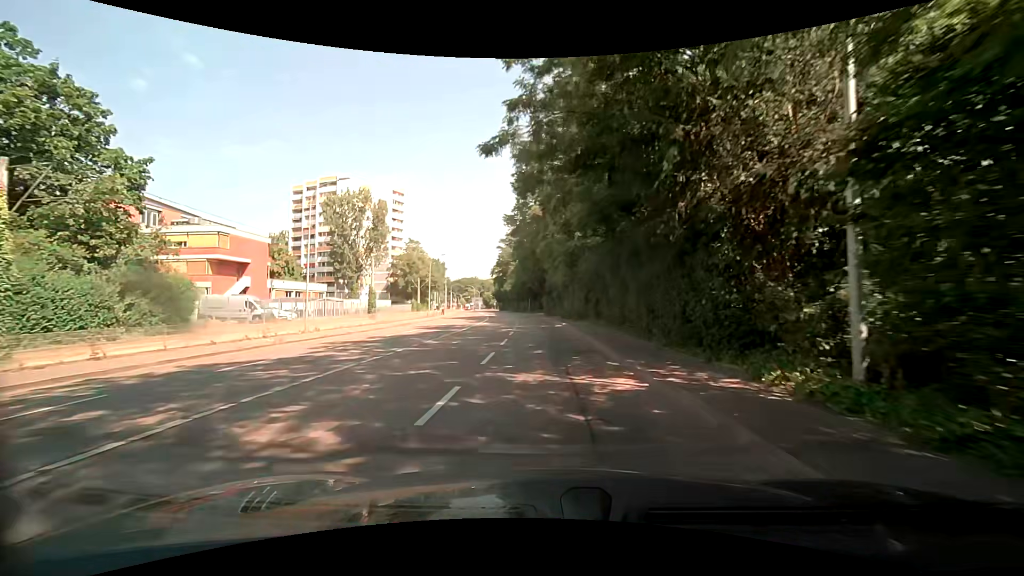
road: secondary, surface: asphalt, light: Day
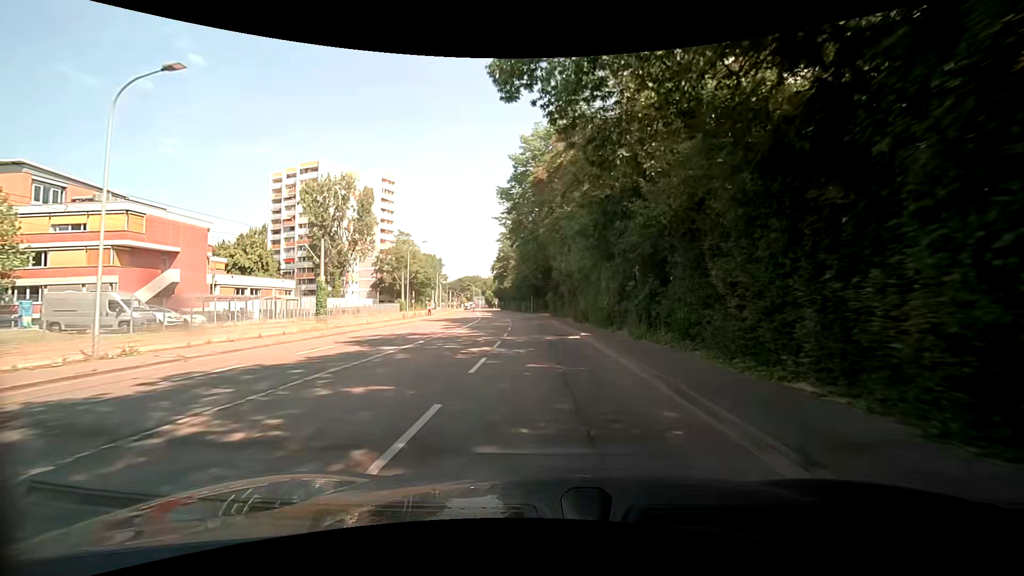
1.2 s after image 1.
(-0.2, +14.1) m; -1°
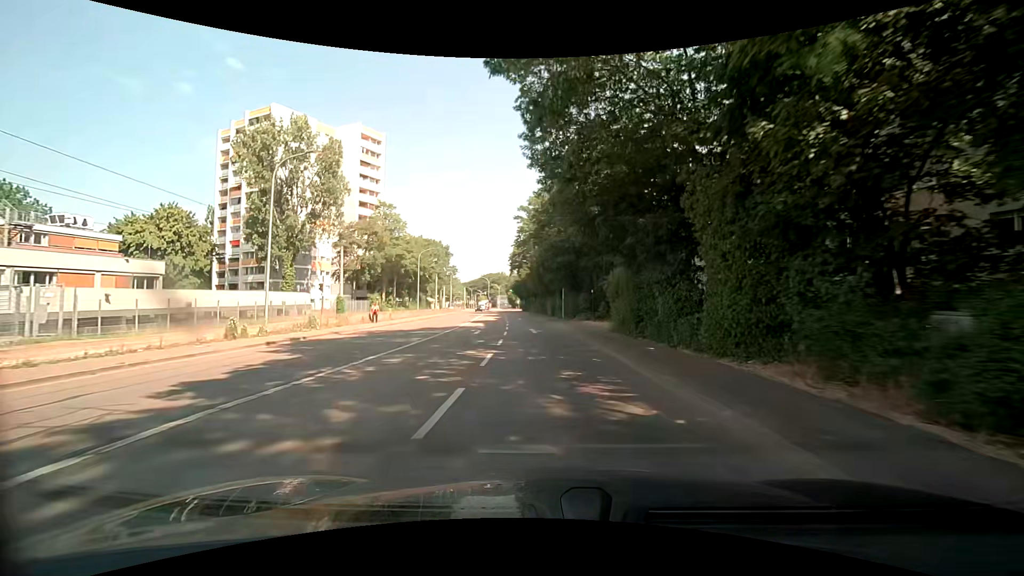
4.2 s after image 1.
(-1.1, +35.3) m; -3°
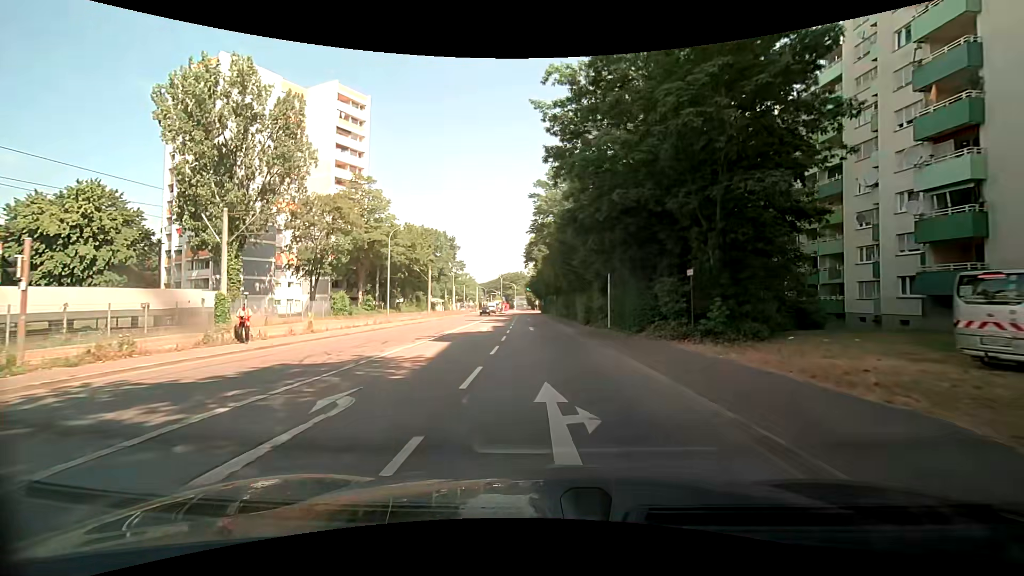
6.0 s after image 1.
(-0.5, +20.9) m; -2°
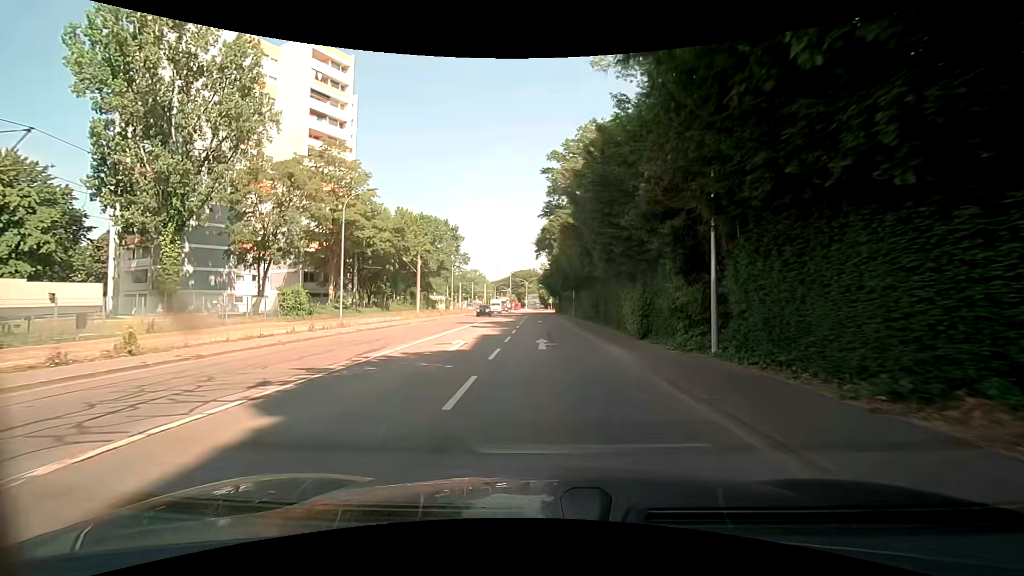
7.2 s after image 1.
(-0.2, +13.9) m; -2°
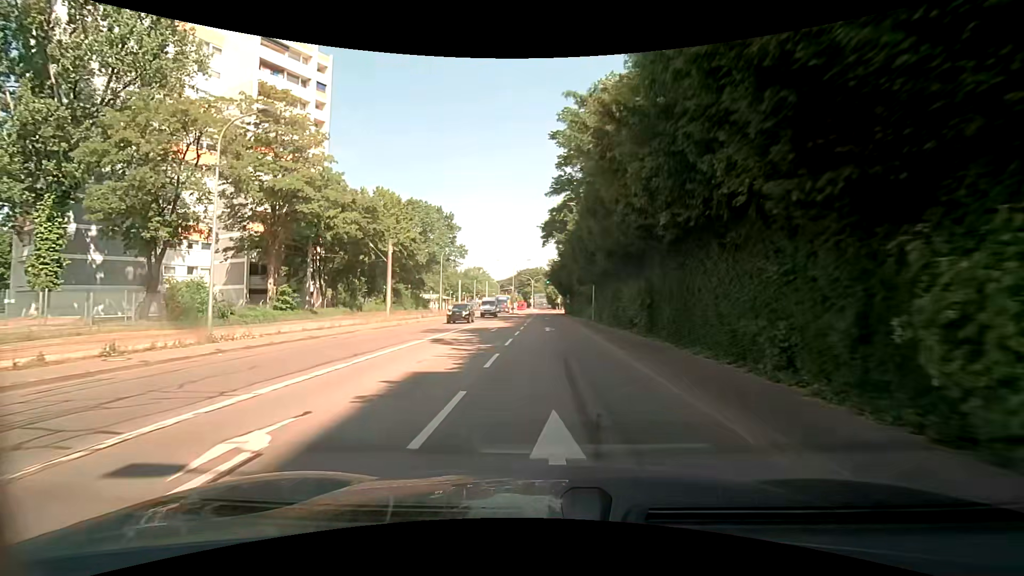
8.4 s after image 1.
(-0.1, +13.8) m; 0°
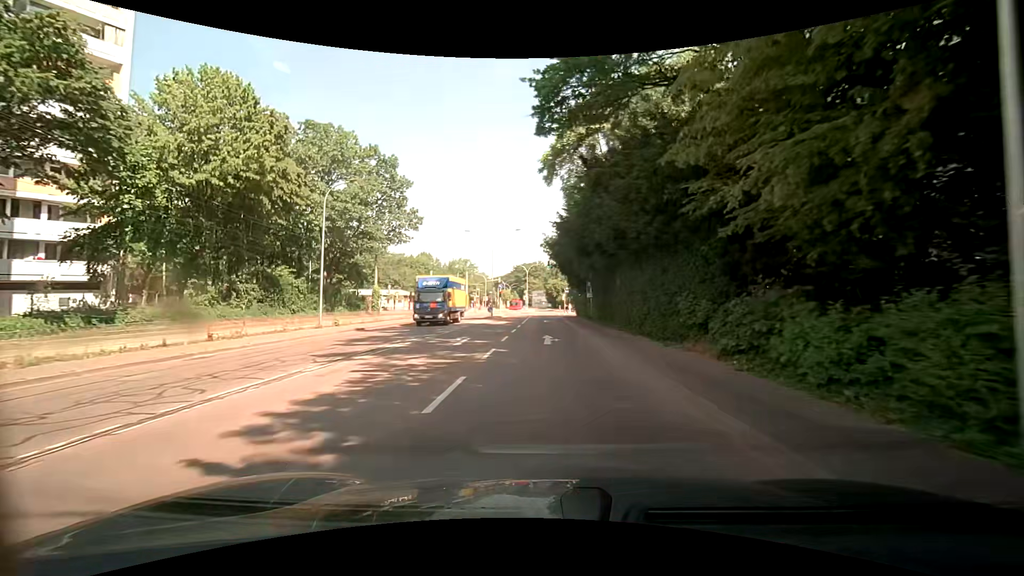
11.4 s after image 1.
(-0.1, +34.7) m; -1°
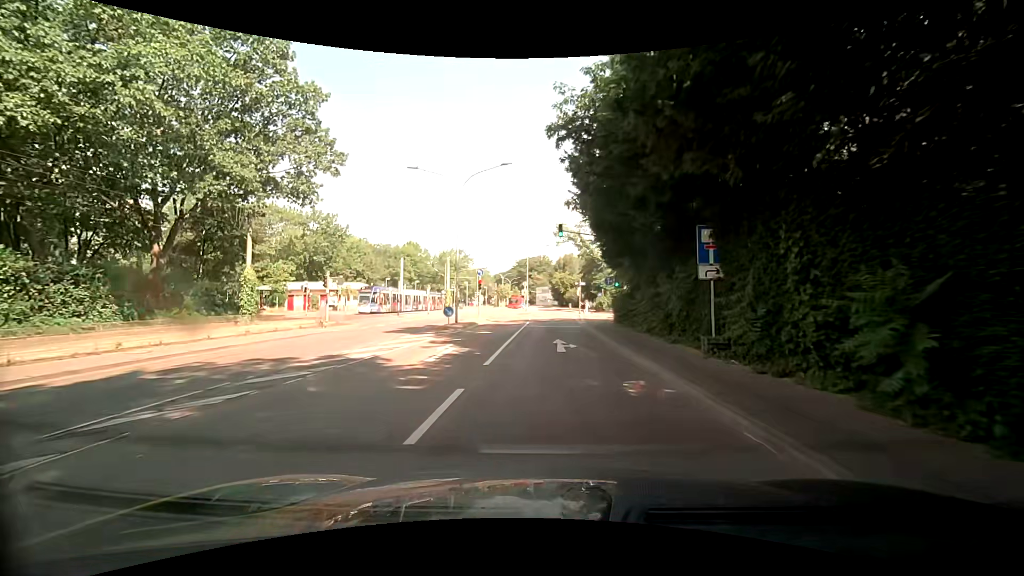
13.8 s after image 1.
(-0.1, +25.1) m; +1°
